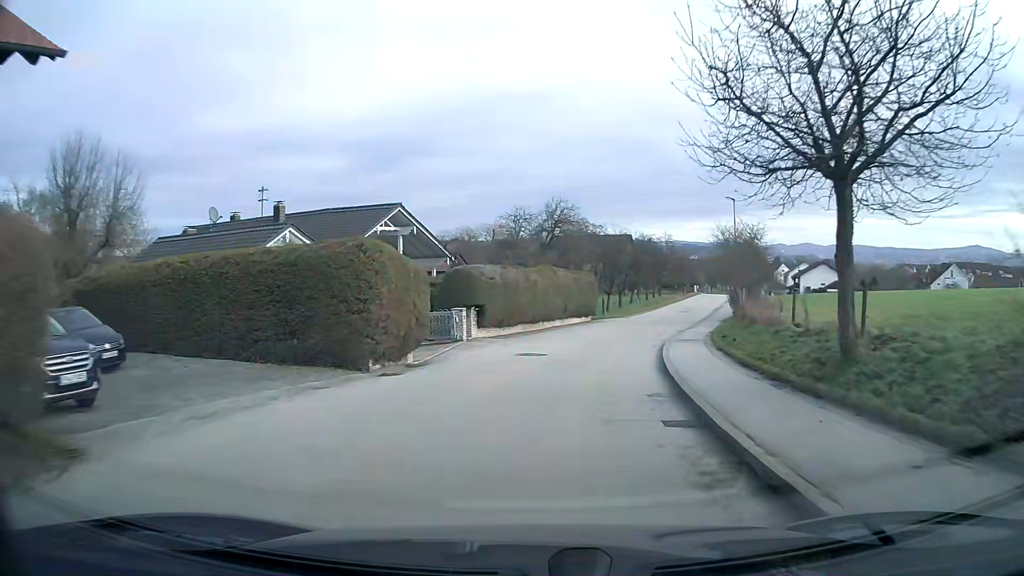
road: unclassified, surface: asphalt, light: Day
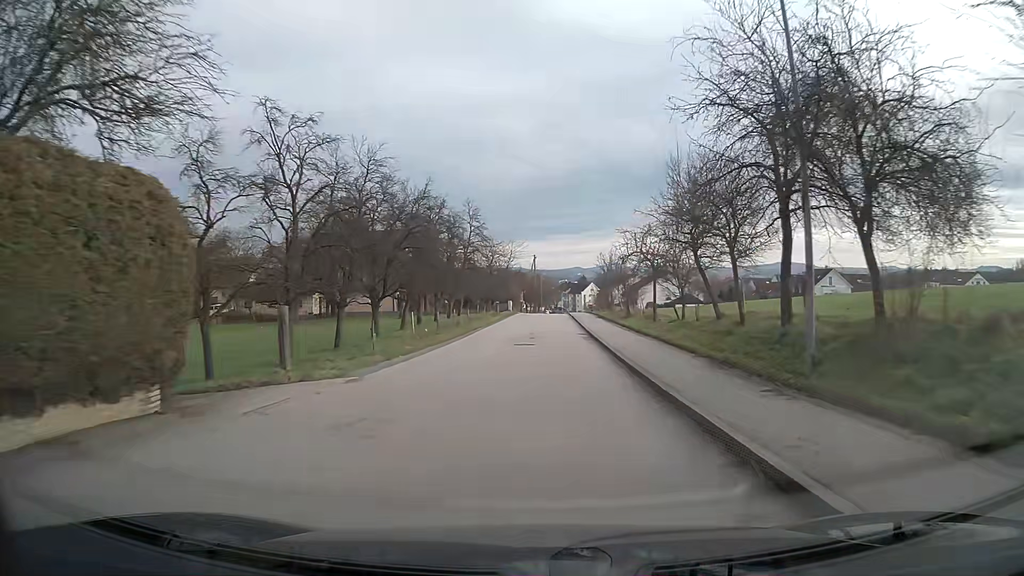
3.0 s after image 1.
(+5.5, +35.1) m; +16°
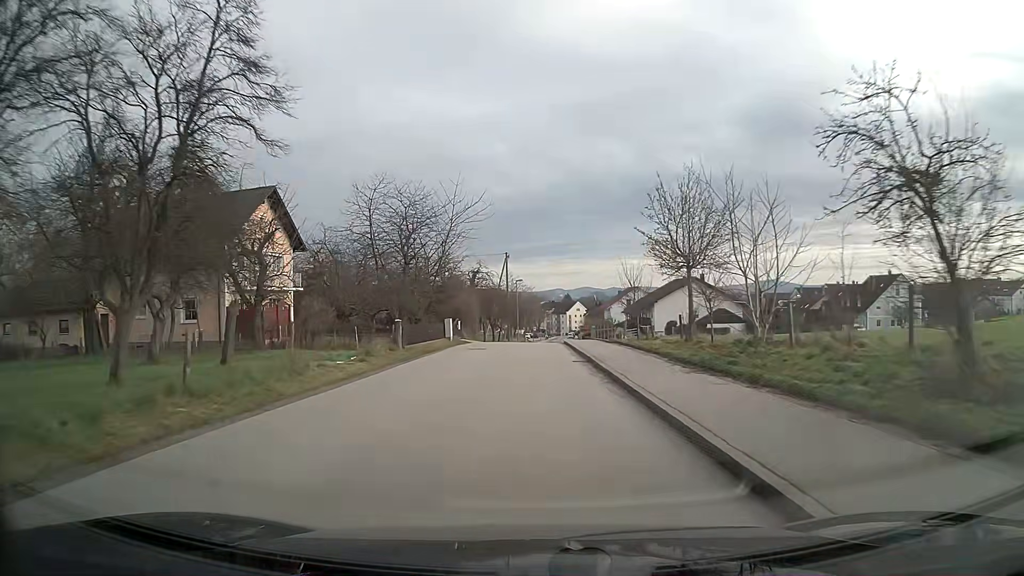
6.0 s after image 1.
(+0.9, +36.9) m; +1°
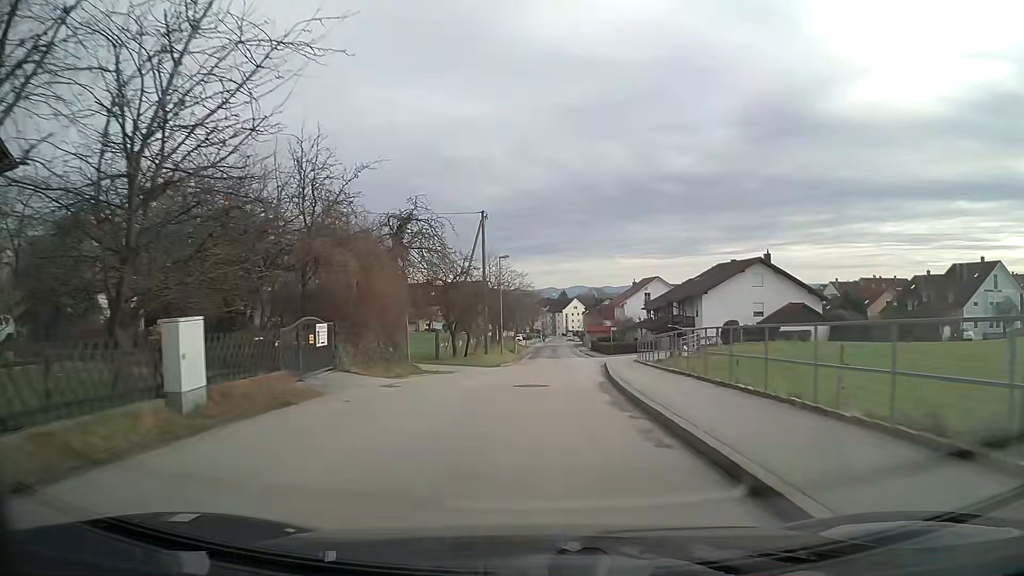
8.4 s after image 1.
(+0.1, +29.0) m; +1°
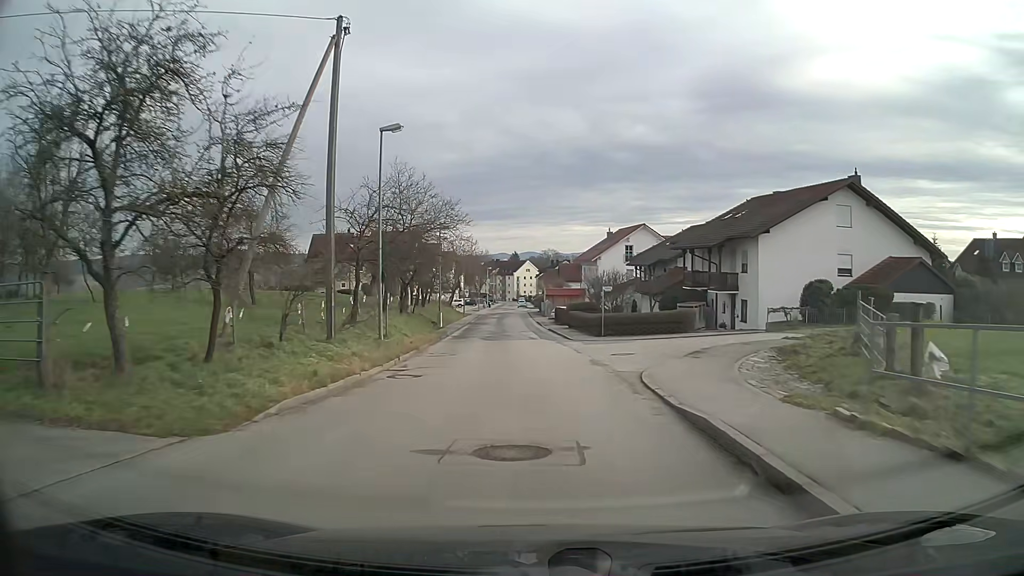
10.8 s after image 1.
(+1.0, +27.6) m; +4°
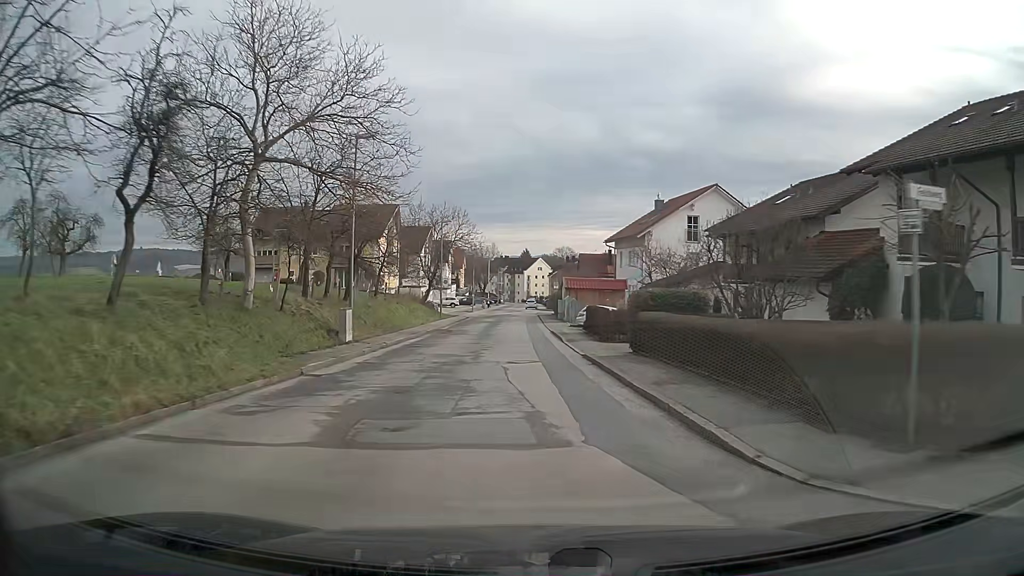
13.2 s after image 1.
(-0.1, +27.6) m; -1°
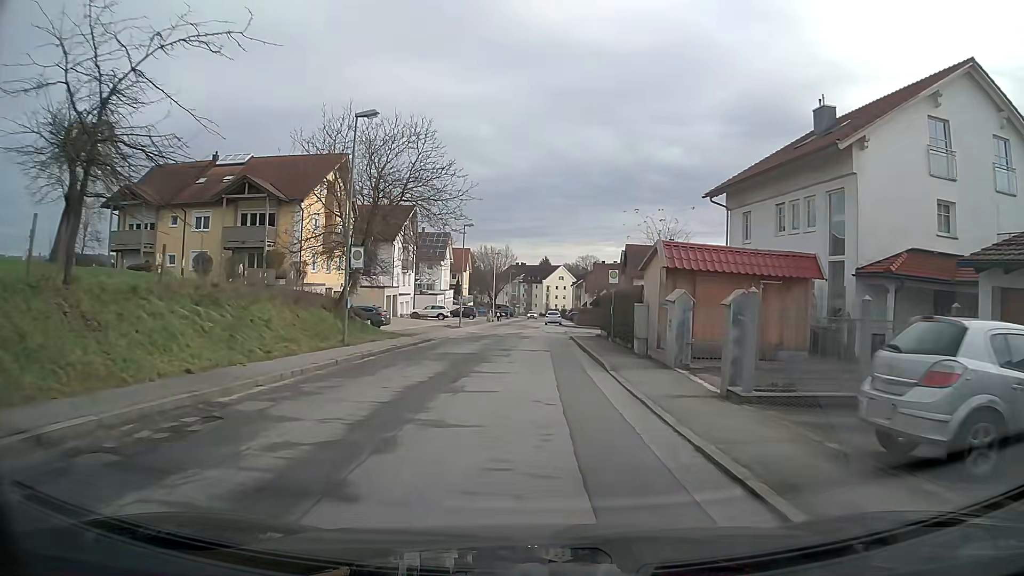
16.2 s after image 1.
(-0.4, +31.7) m; -1°
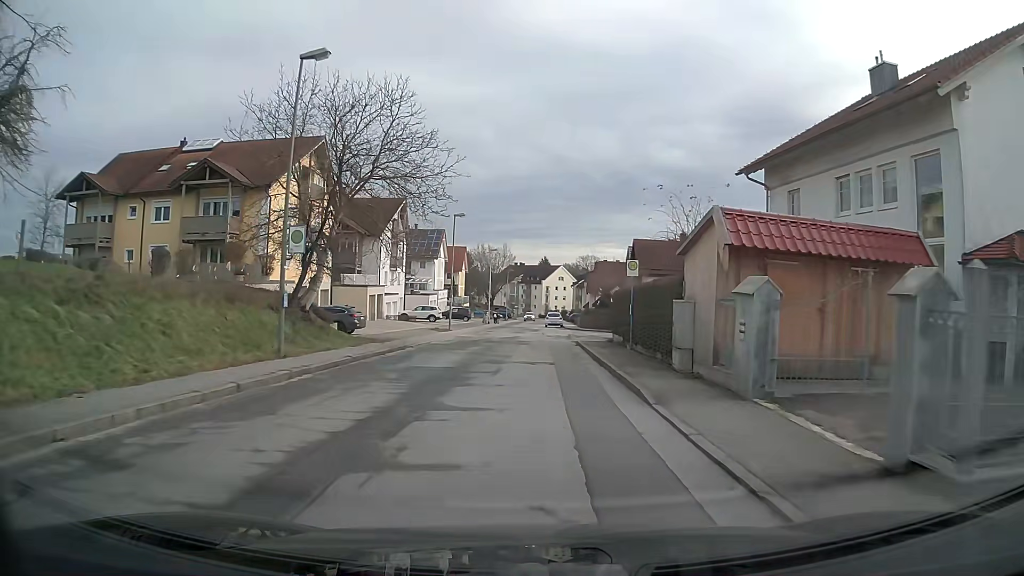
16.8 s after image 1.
(0.0, +5.7) m; 0°
(0, +10) (0, +20) (0, +30) (+3, +39) (+12, +44) (+21, +46) (+31, +50) (+39, +55) (+47, +61) (+55, +67) m
